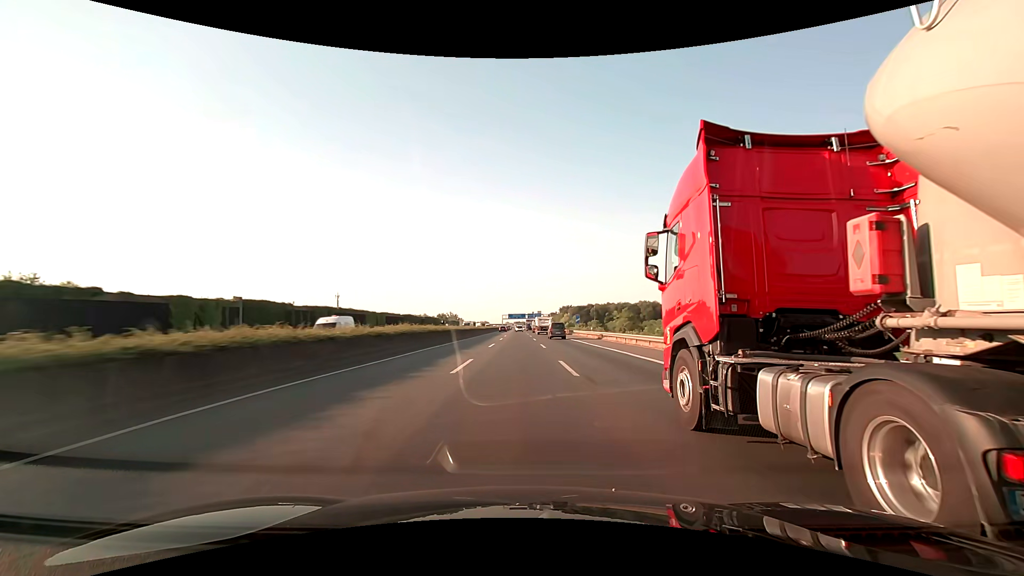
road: motorway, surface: asphalt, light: Day
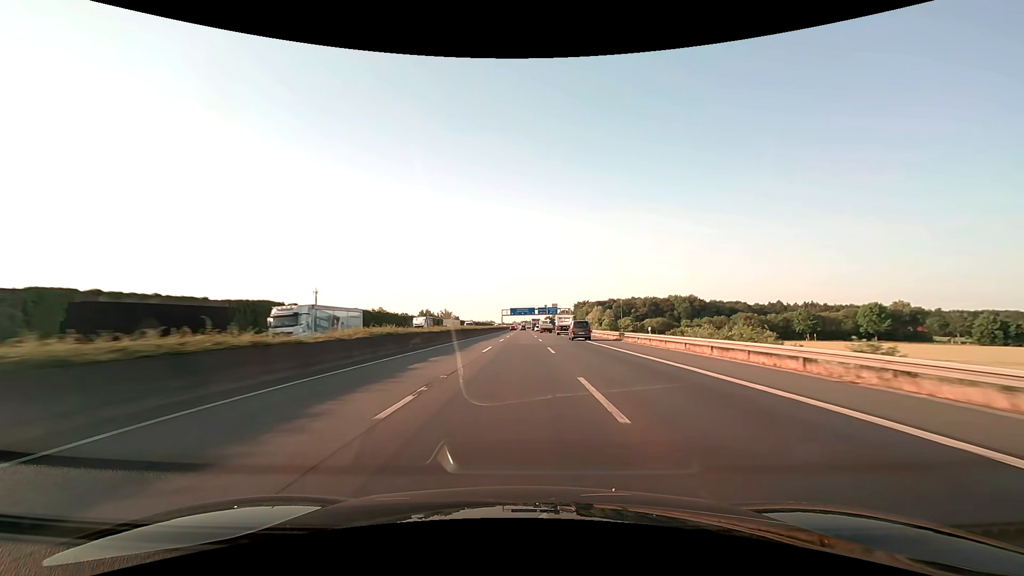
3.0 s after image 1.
(-0.1, +79.2) m; -1°
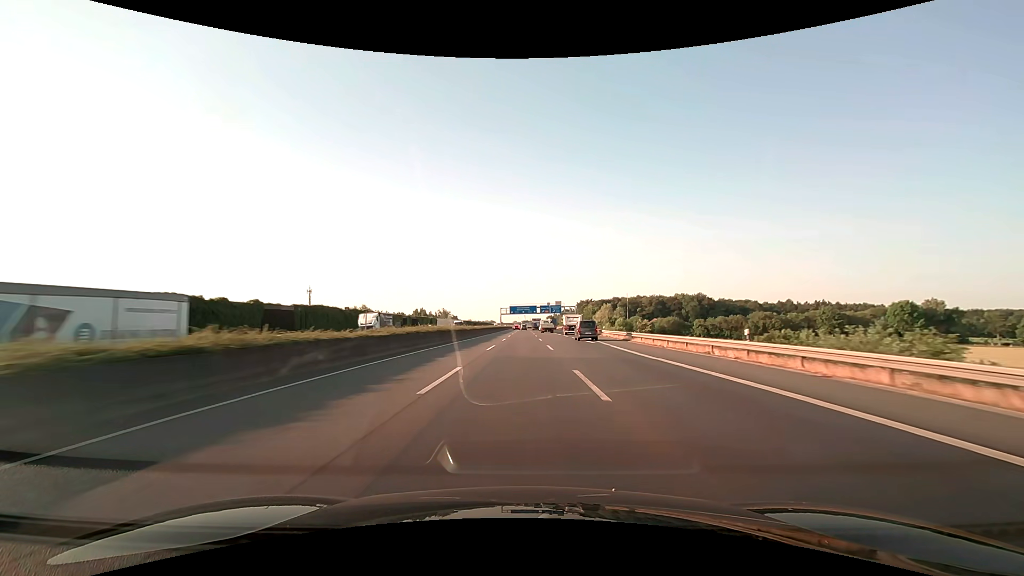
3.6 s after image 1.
(+0.1, +15.8) m; 0°
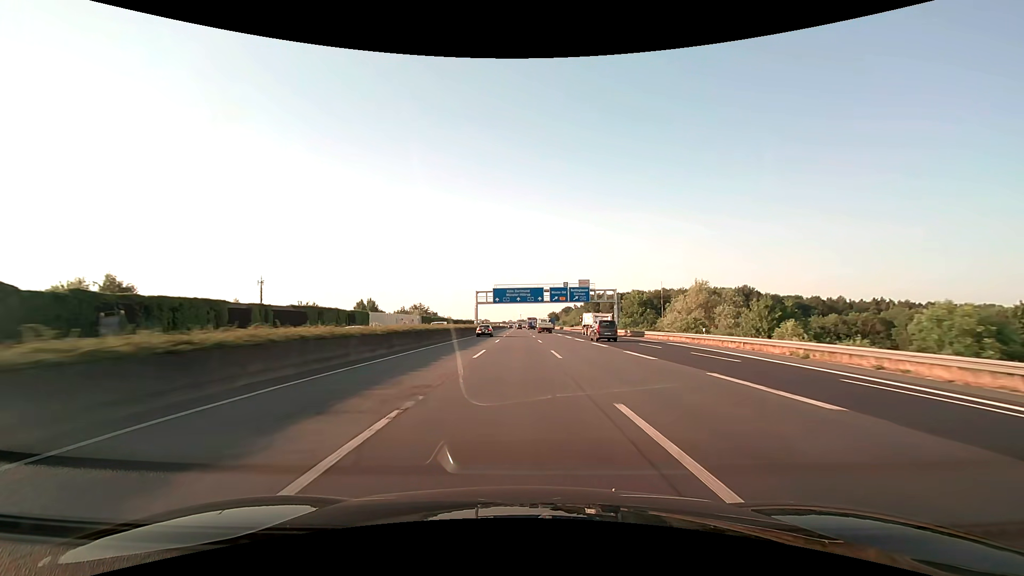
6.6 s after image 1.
(-0.1, +79.2) m; 0°
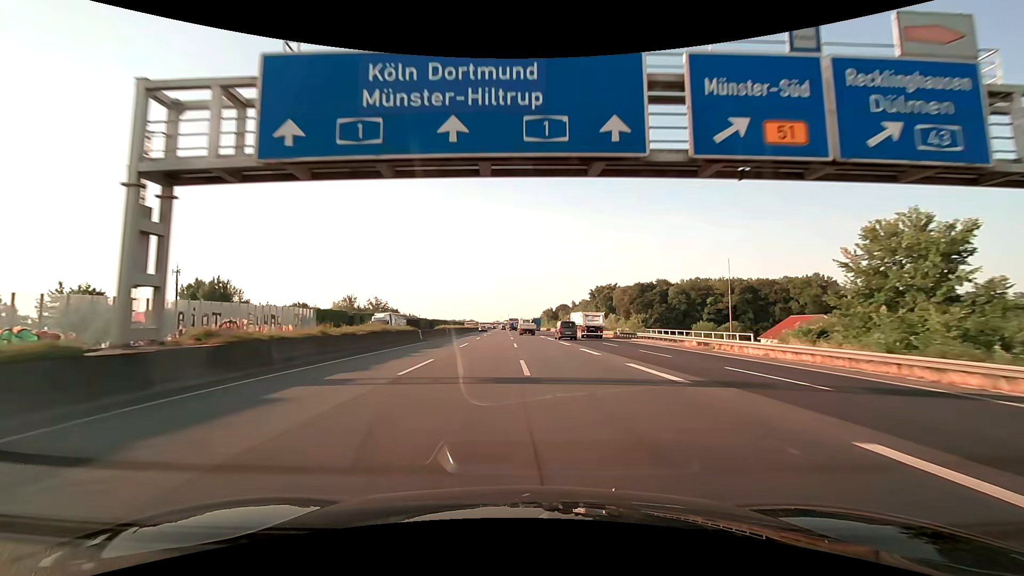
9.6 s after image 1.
(+0.4, +79.2) m; +1°
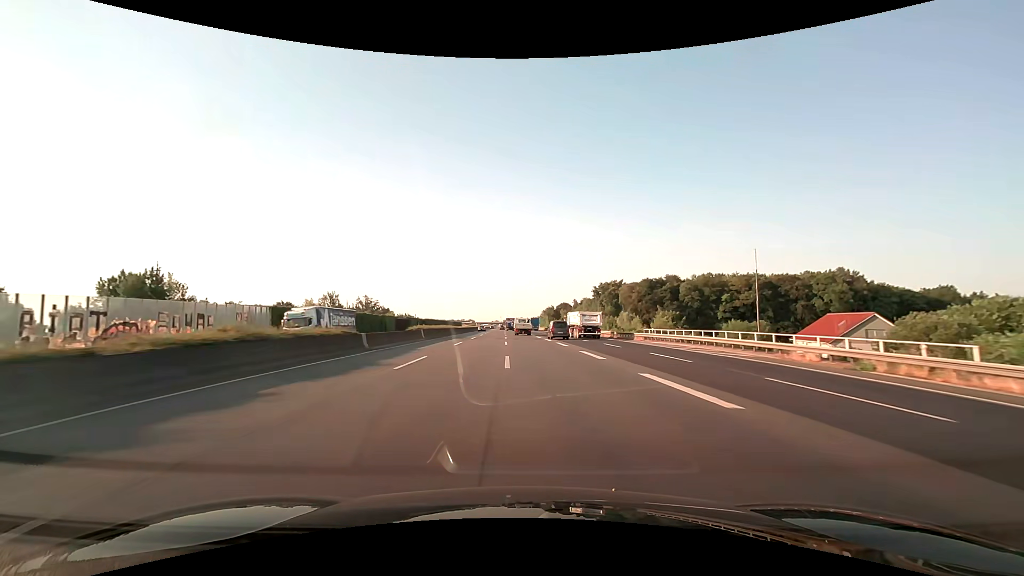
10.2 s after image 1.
(+0.1, +15.8) m; 0°
(0, +10) (0, +20) (0, +30) (0, +40) (0, +50) (-1, +60) (-1, +70) (-1, +80) (-2, +90) (-2, +100) m
